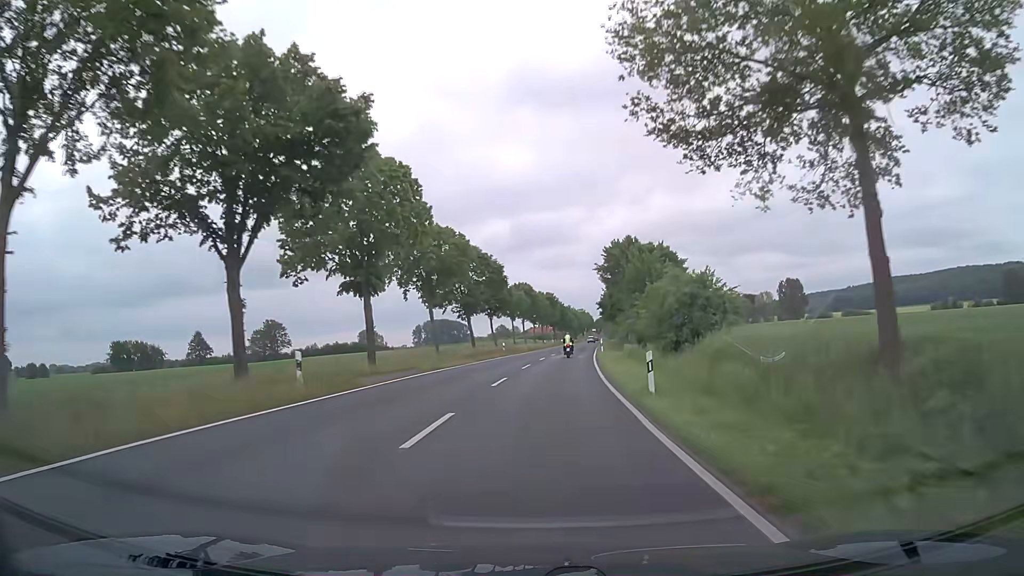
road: secondary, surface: asphalt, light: Day
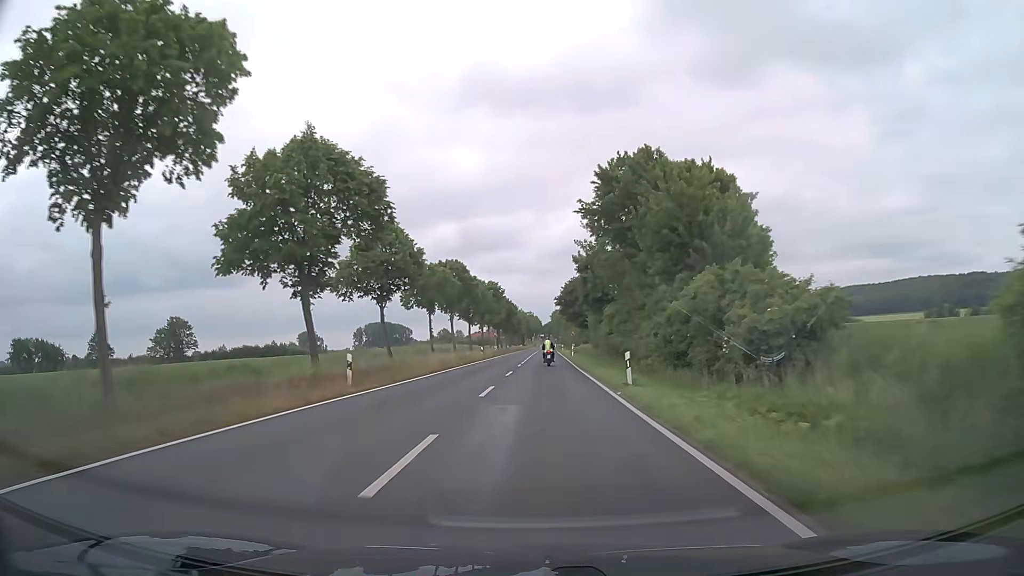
(+1.6, +35.9) m; +5°
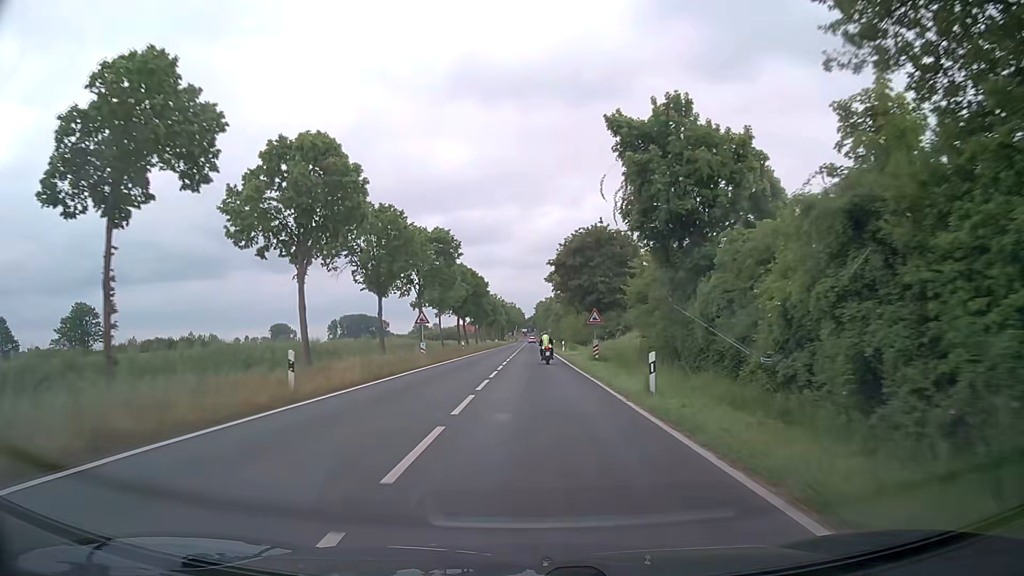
(+0.9, +44.2) m; +1°
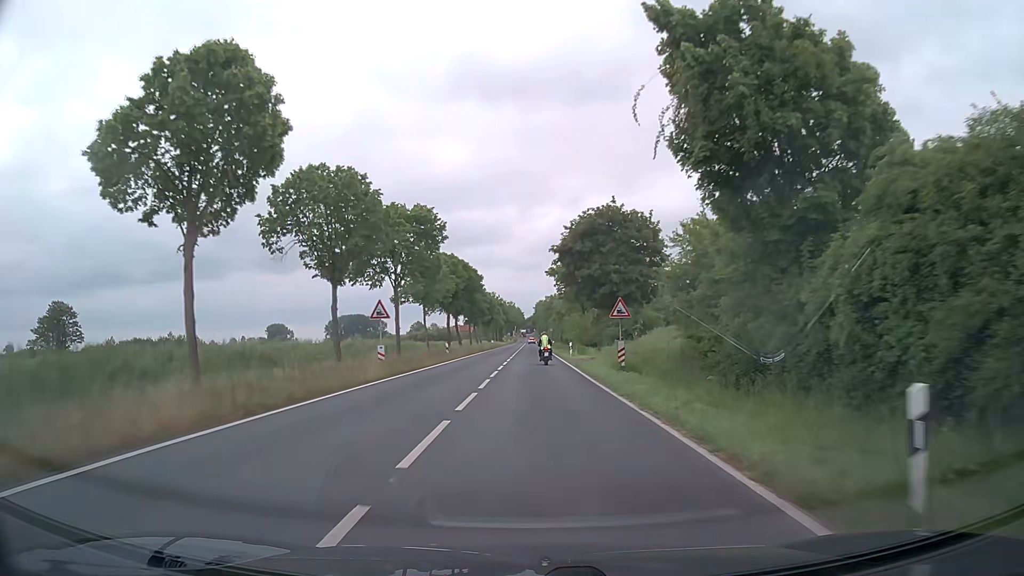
(0.0, +10.3) m; 0°
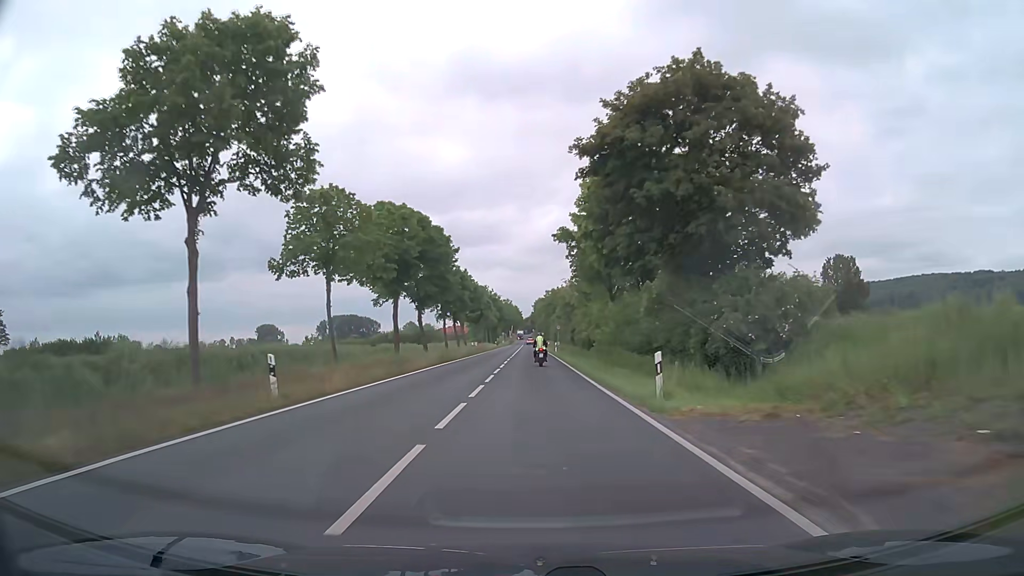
(0.0, +30.1) m; 0°
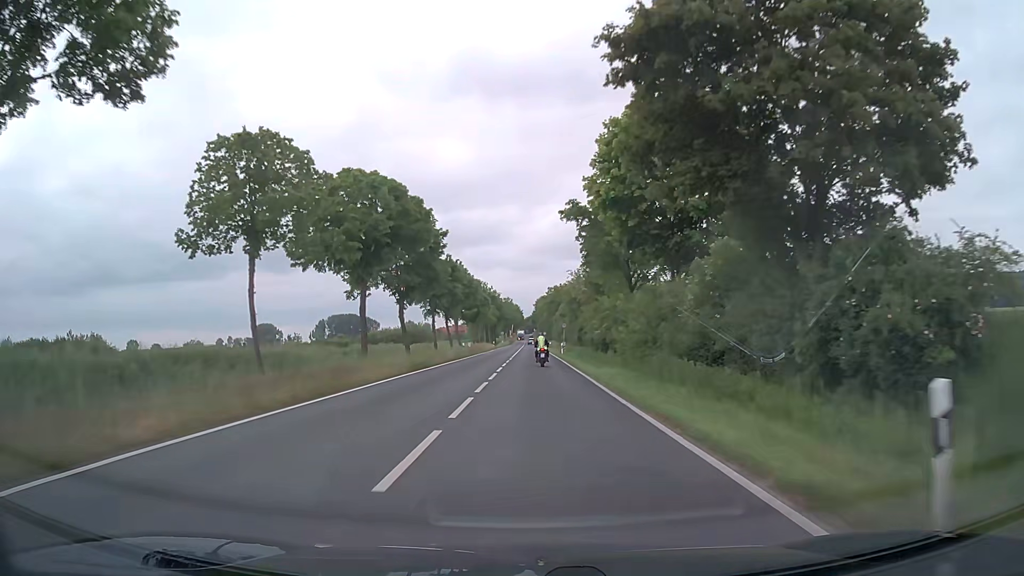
(0.0, +9.9) m; 0°
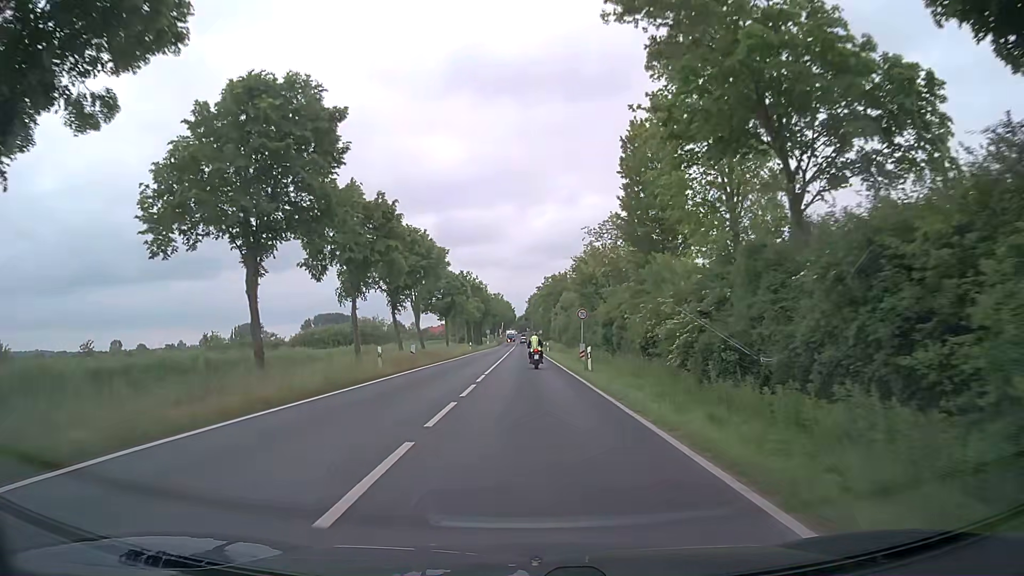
(+0.1, +29.1) m; +1°
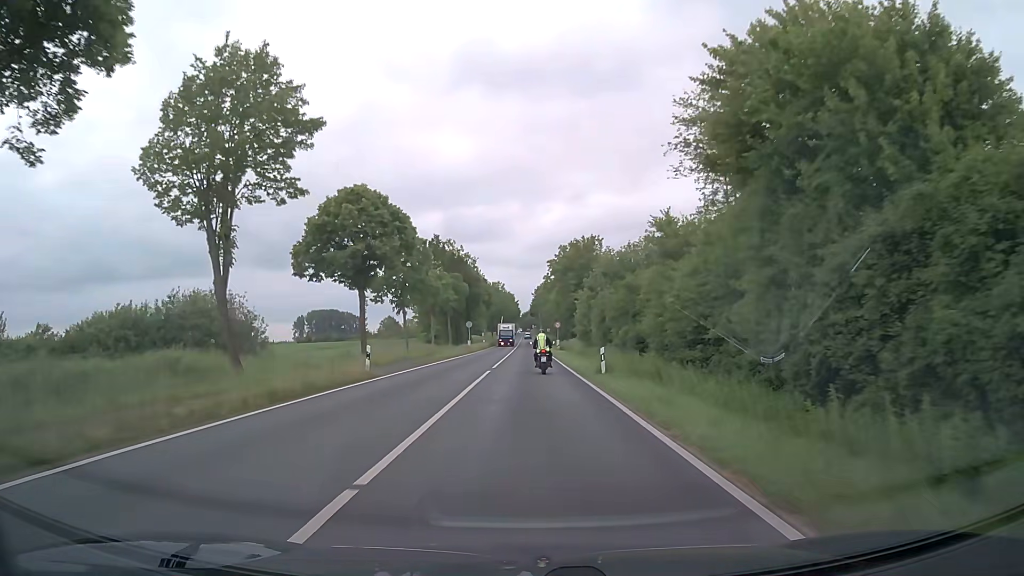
(-0.4, +46.3) m; 0°
(0, +10) (0, +20) (0, +30) (0, +40) (0, +50) (0, +60) (0, +70) (0, +80) (0, +90) (0, +100) m
